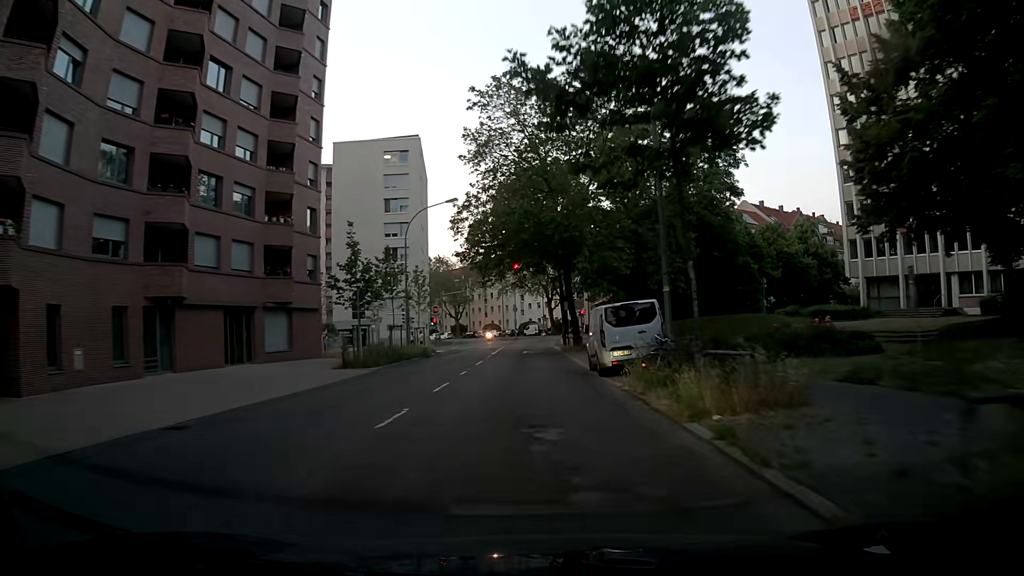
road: secondary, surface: asphalt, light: Day
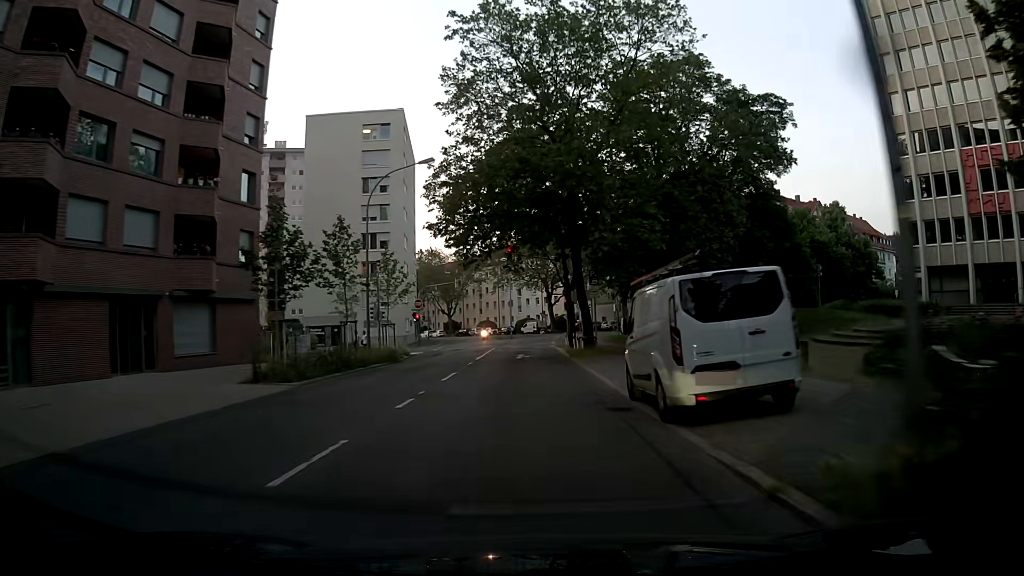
(+0.3, +9.6) m; +3°
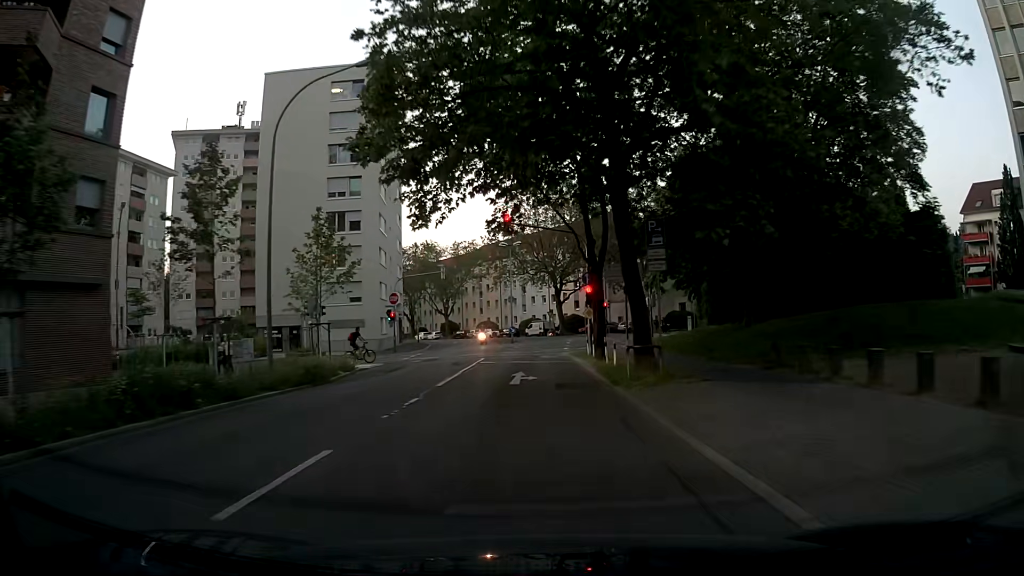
(-0.5, +13.2) m; -3°
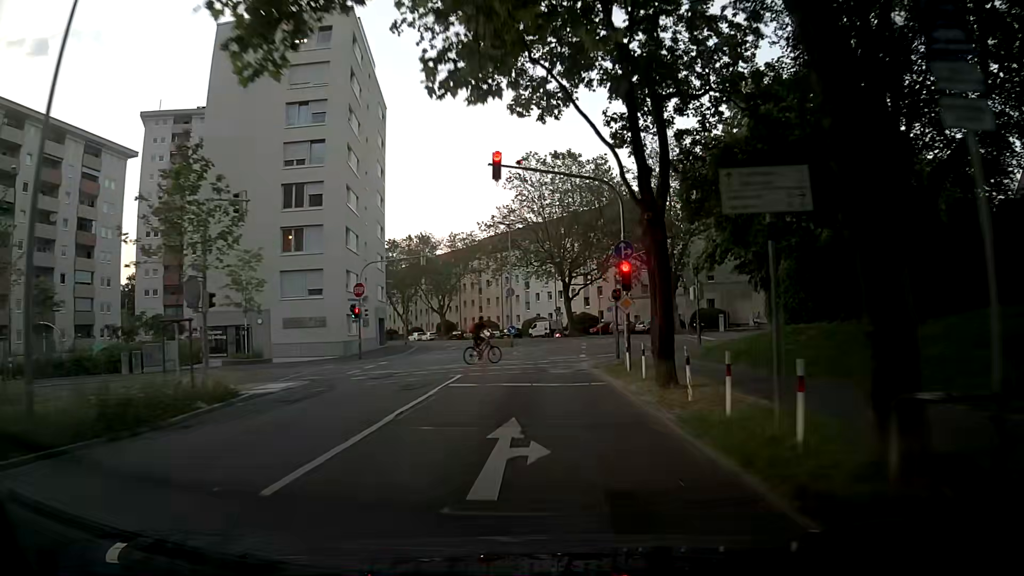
(0.0, +10.9) m; +1°
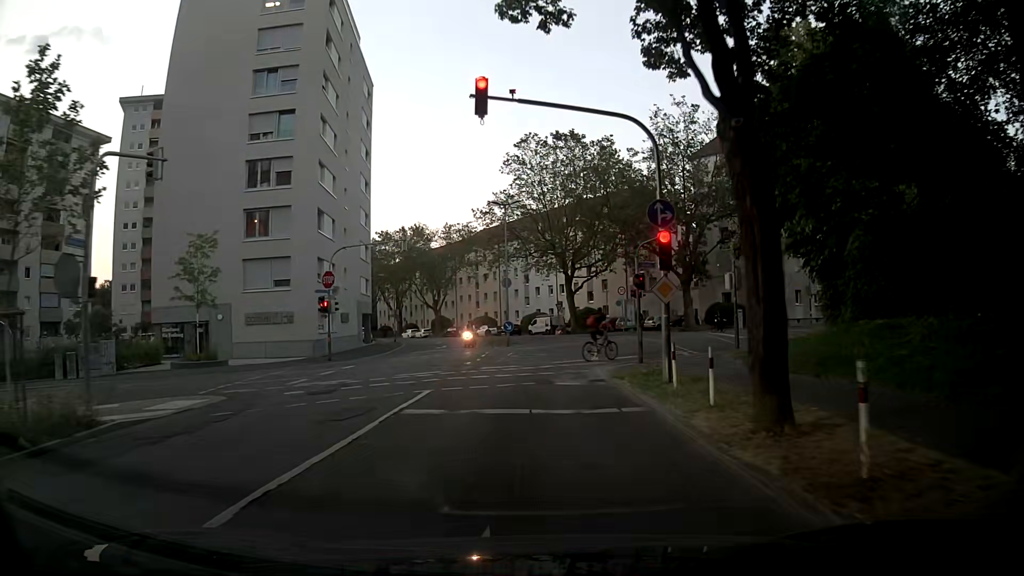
(-0.1, +5.7) m; -1°
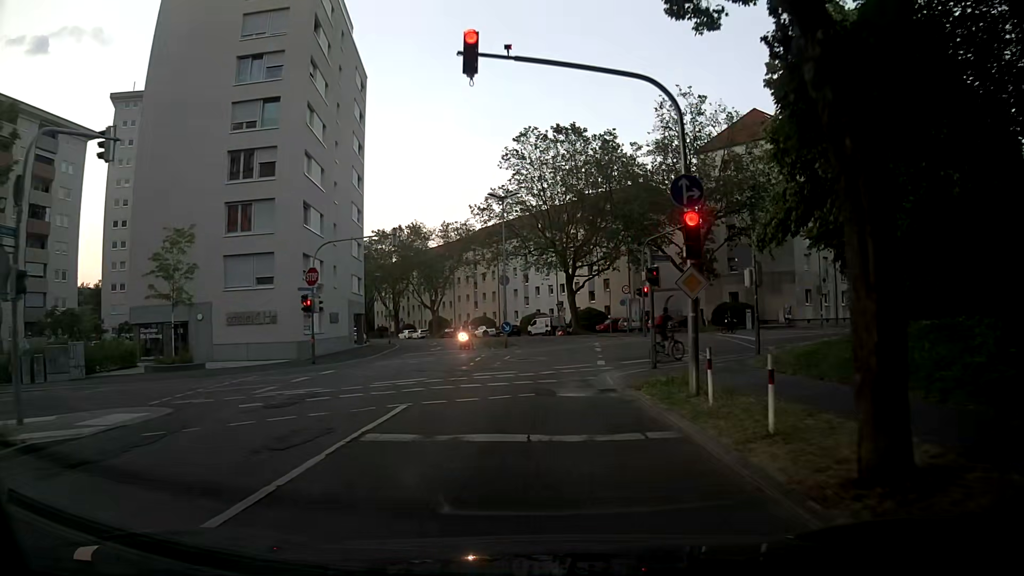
(0.0, +2.3) m; -1°
